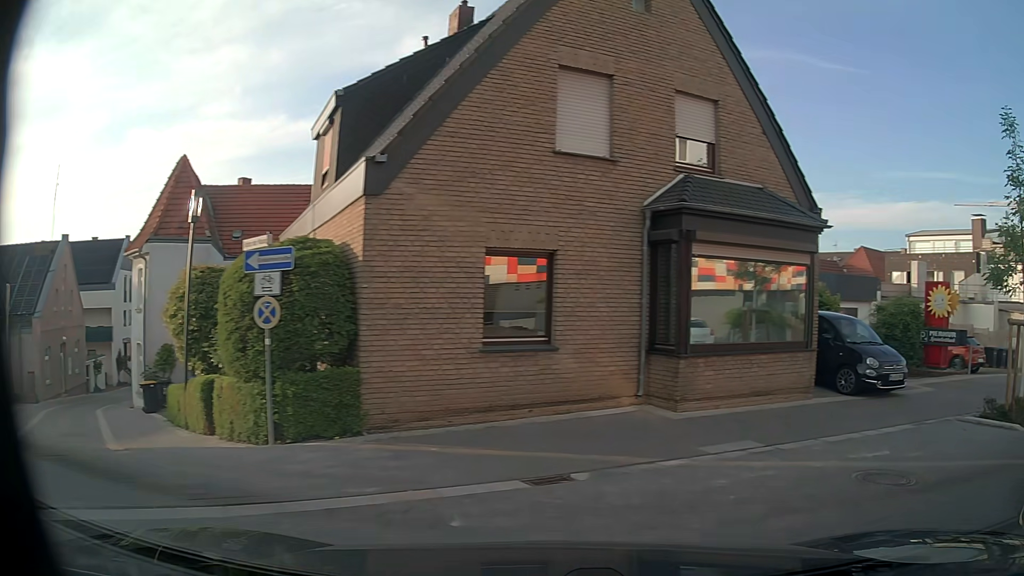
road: residential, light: Day
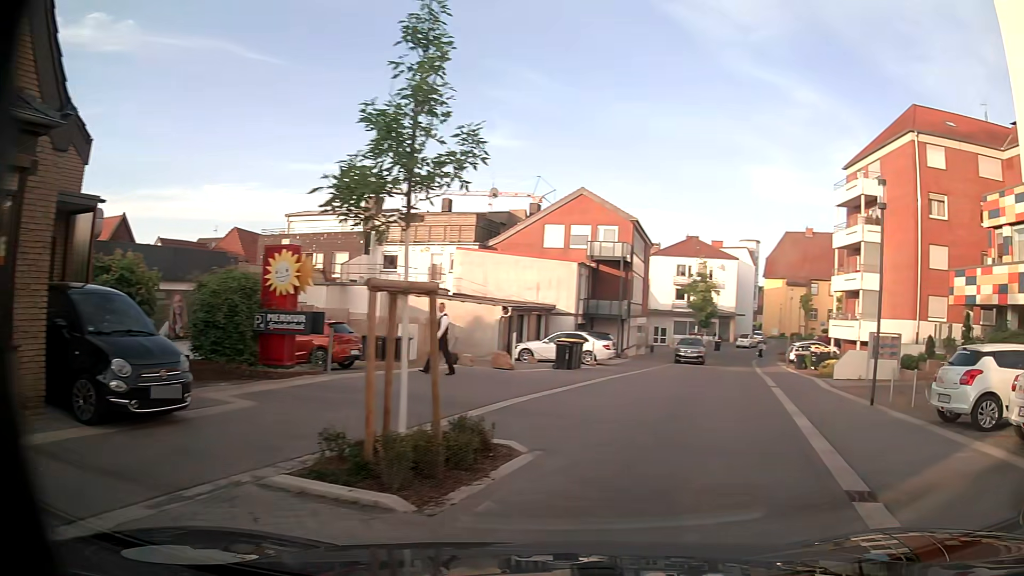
(+3.1, +5.3) m; +57°
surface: paving_stones
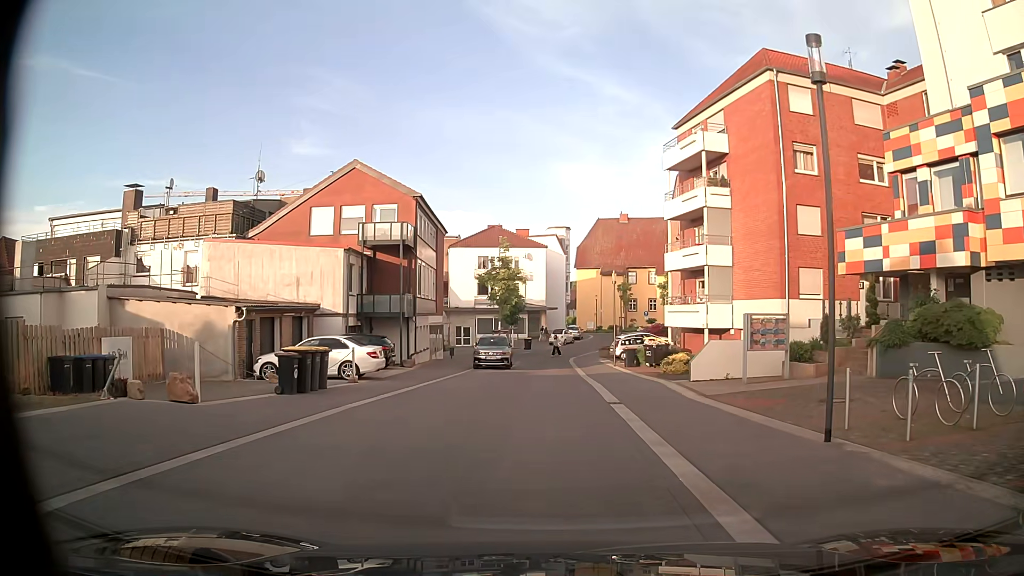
(+1.4, +8.2) m; +13°
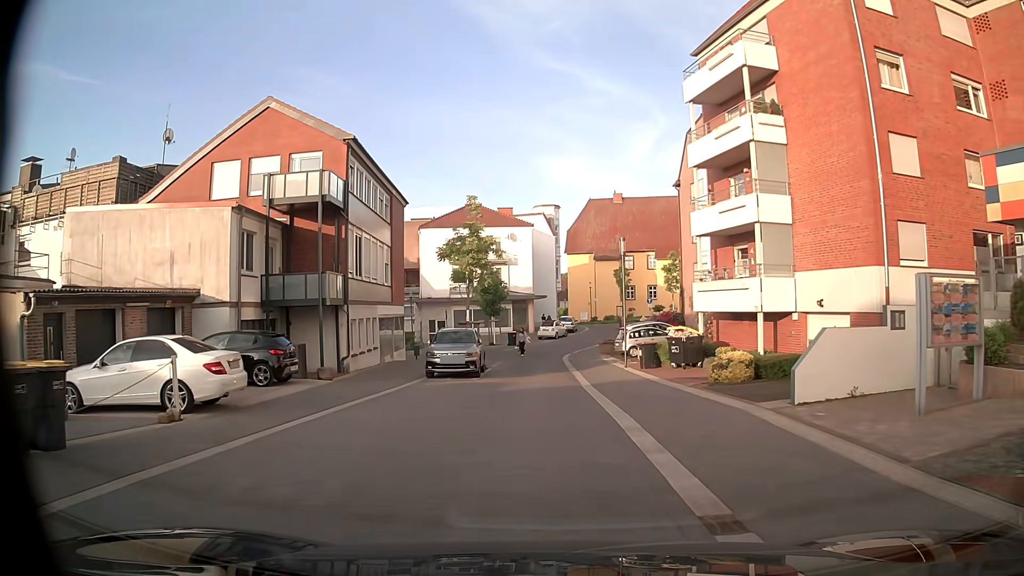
(+0.2, +10.4) m; +1°
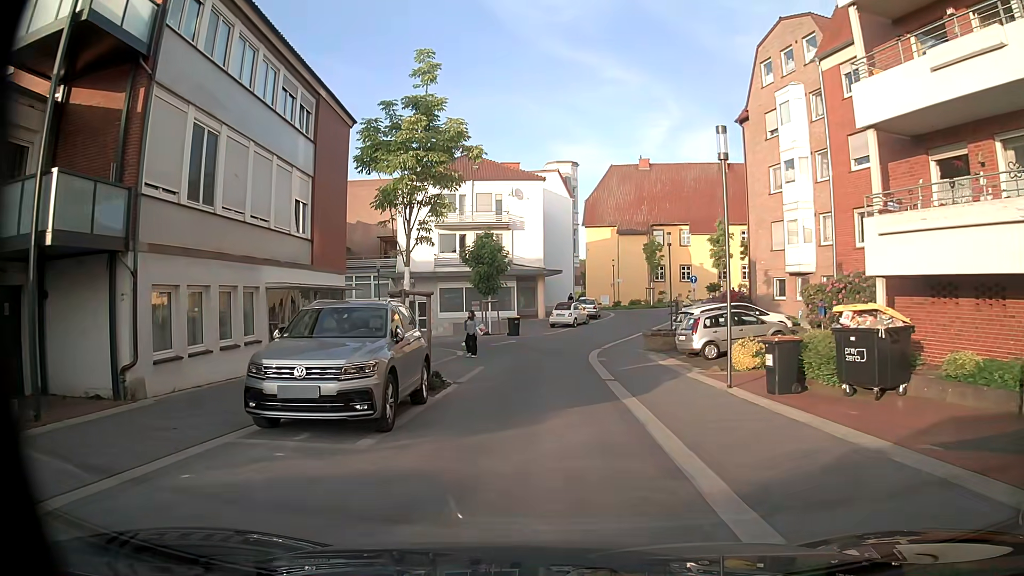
(-0.2, +14.5) m; -1°
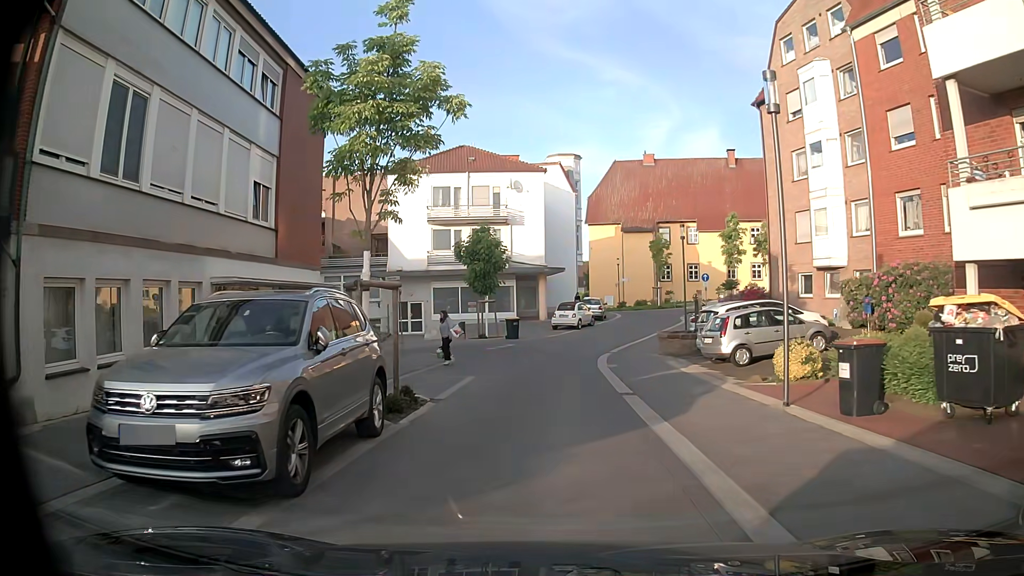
(0.0, +3.3) m; 0°
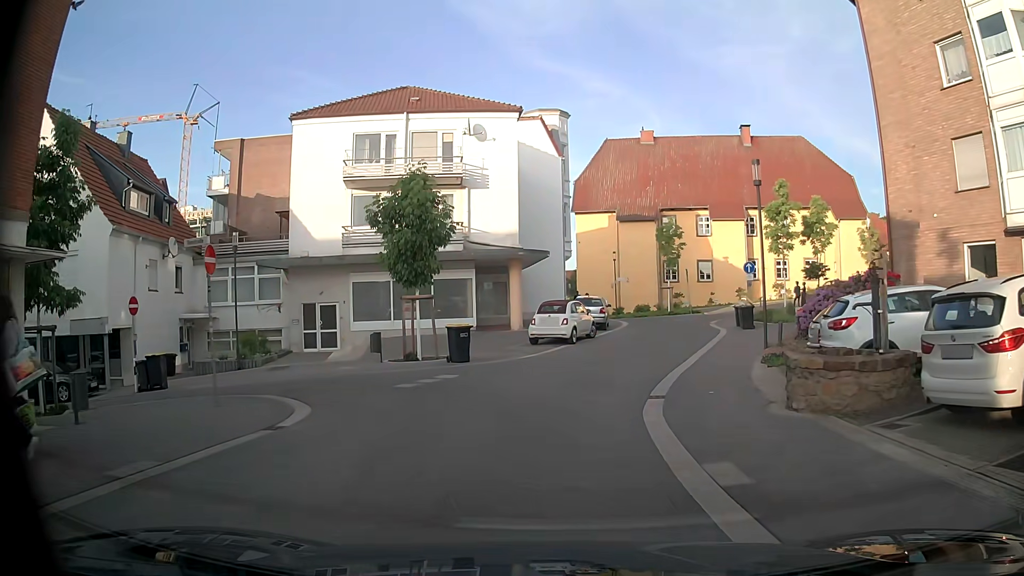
(-0.1, +14.5) m; +2°
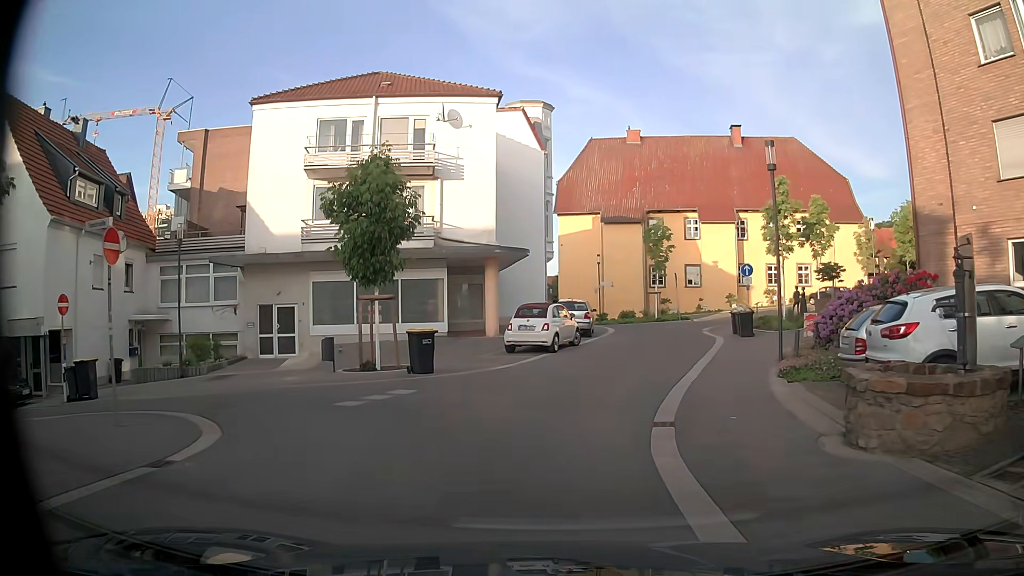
(0.0, +2.8) m; 0°
